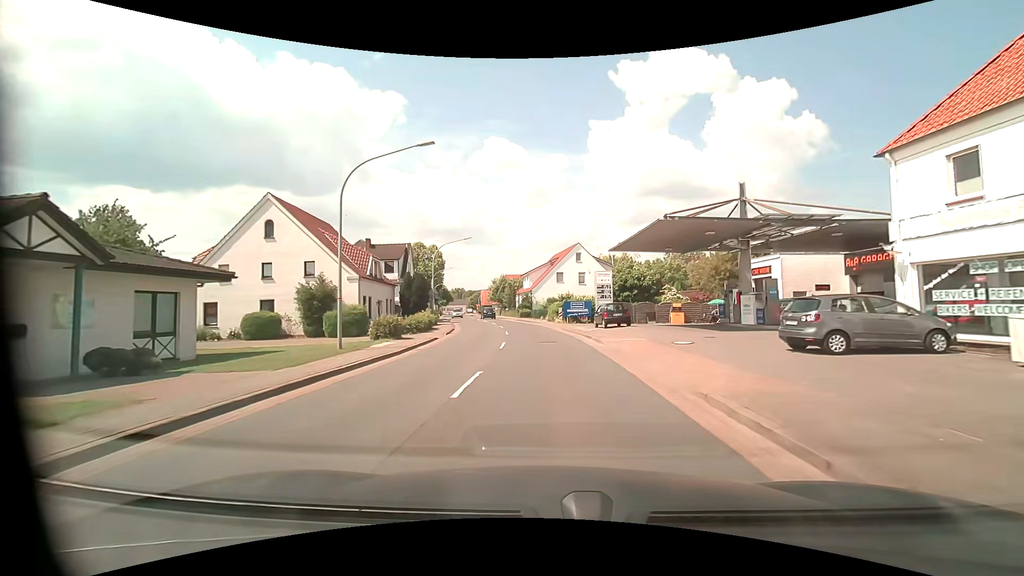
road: primary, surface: asphalt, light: Day
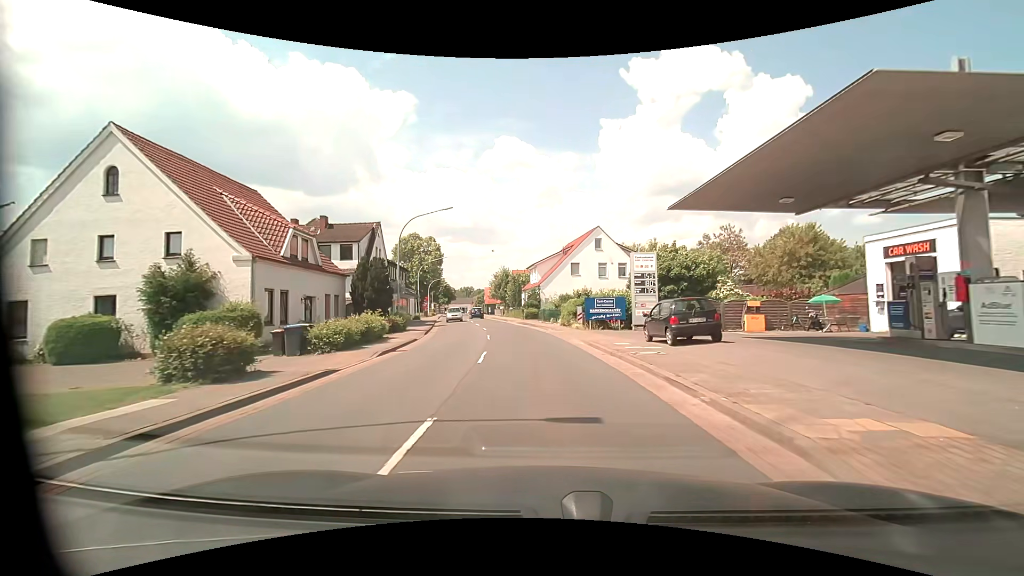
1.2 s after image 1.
(-0.1, +13.6) m; -1°
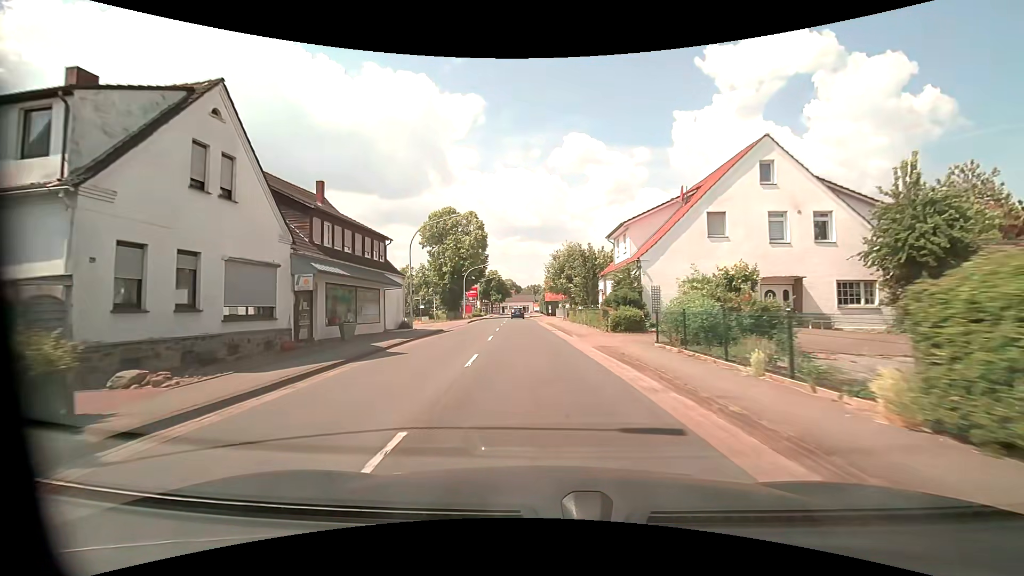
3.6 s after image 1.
(-1.6, +28.2) m; -8°
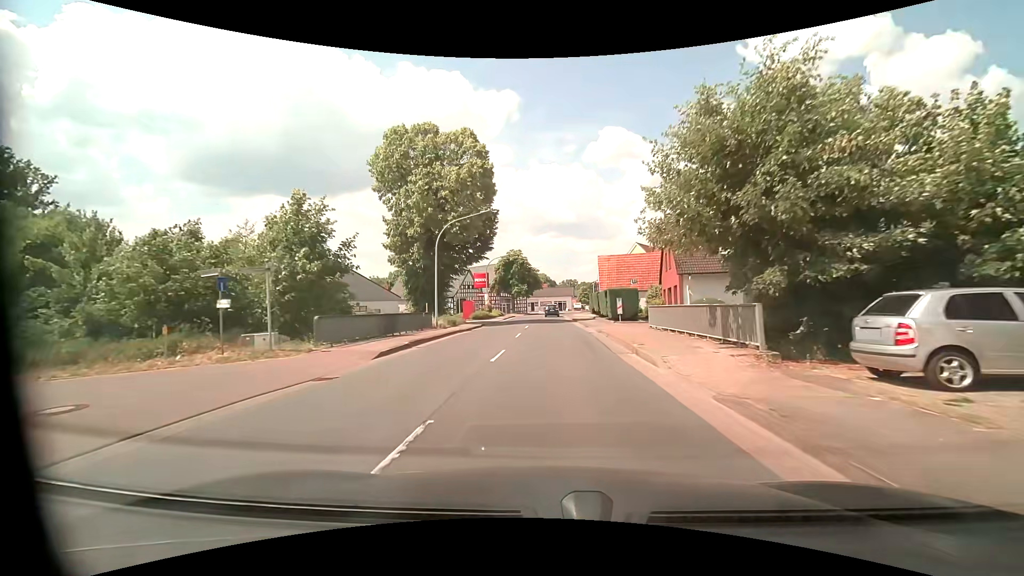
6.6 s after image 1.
(-1.8, +36.2) m; -4°
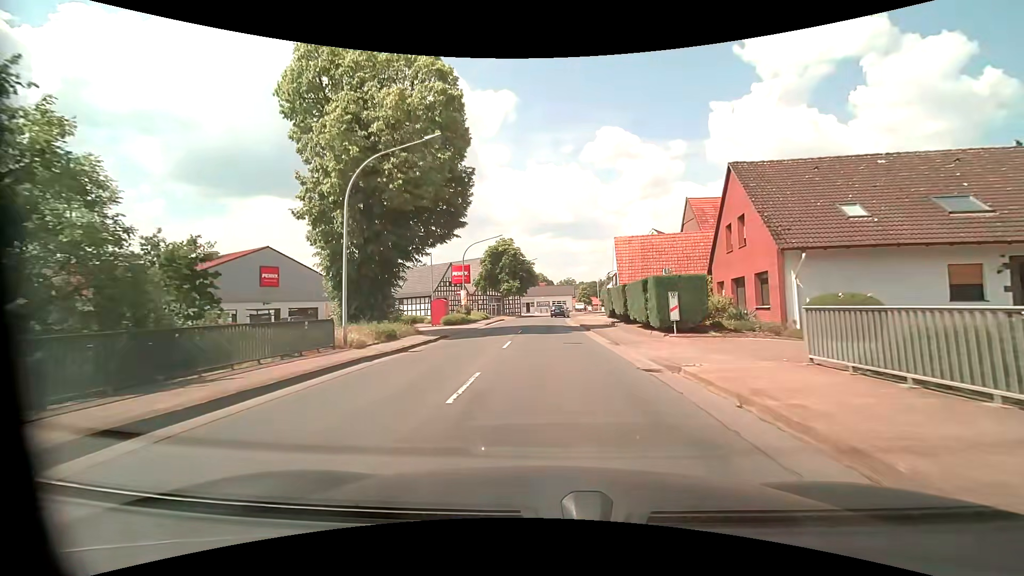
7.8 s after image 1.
(0.0, +14.2) m; 0°
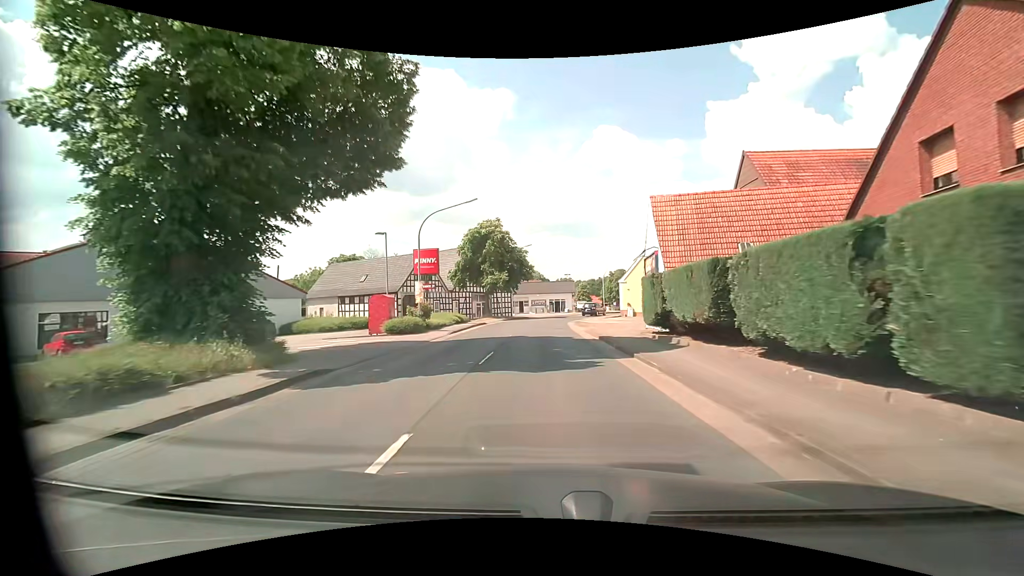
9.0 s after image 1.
(0.0, +13.8) m; +1°
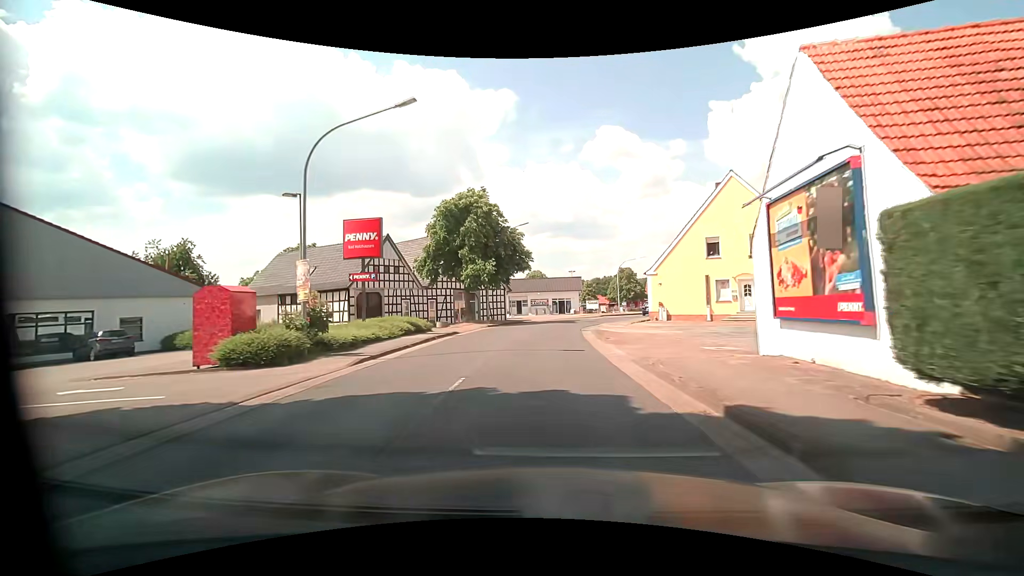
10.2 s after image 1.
(0.0, +13.8) m; -1°
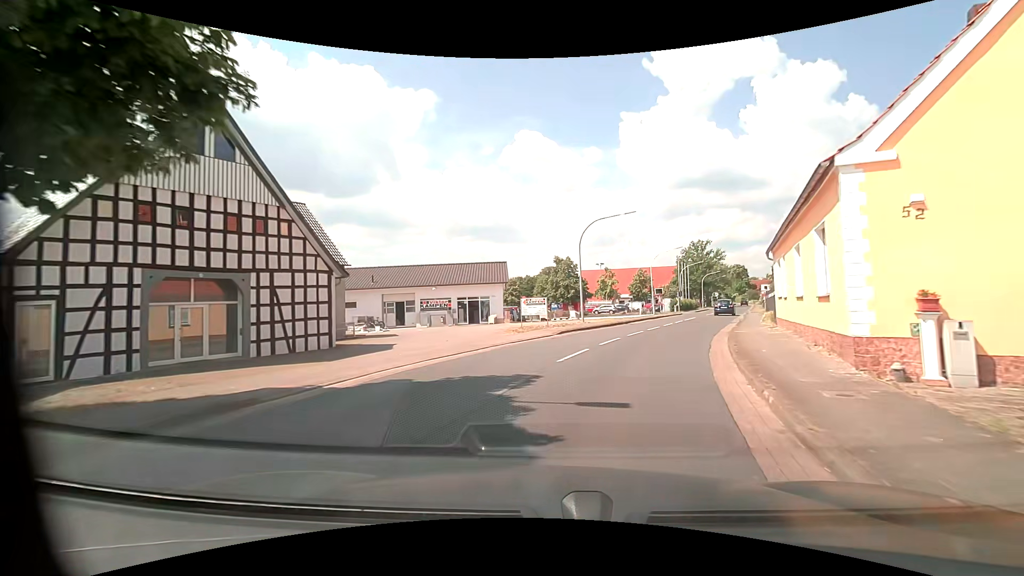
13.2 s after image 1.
(+1.5, +32.0) m; +9°
